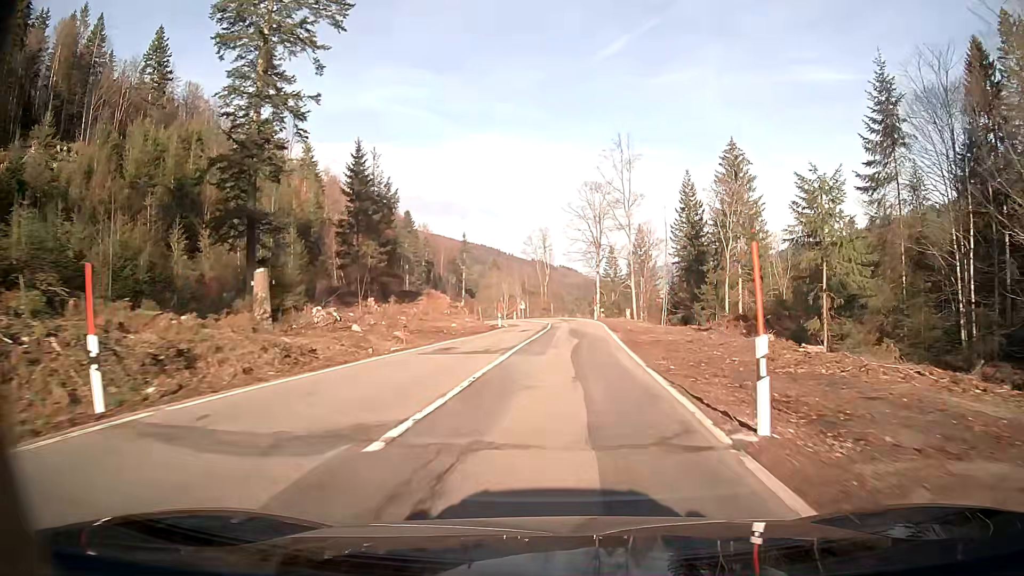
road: secondary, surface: asphalt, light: Day
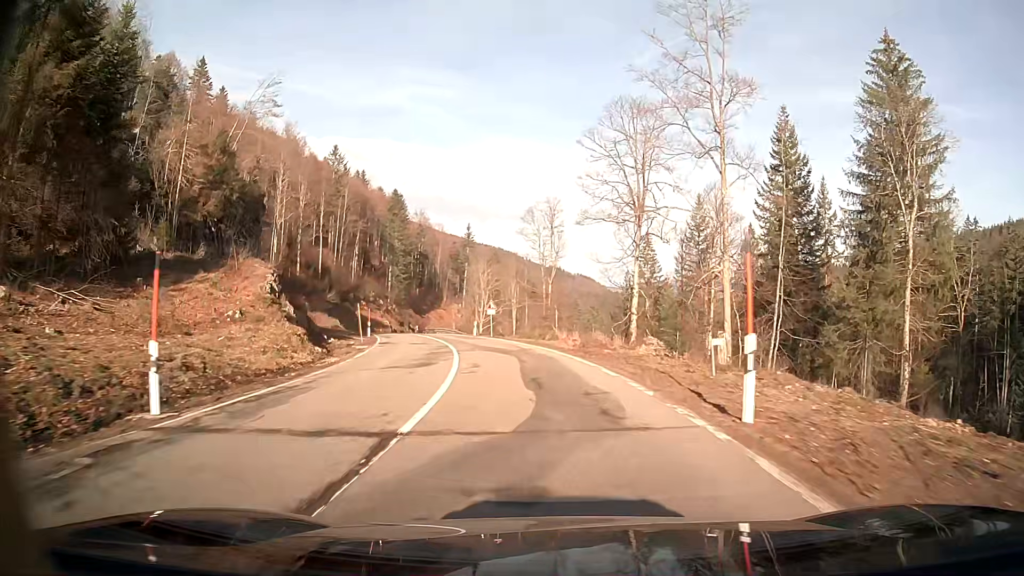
(+0.1, +49.1) m; -4°
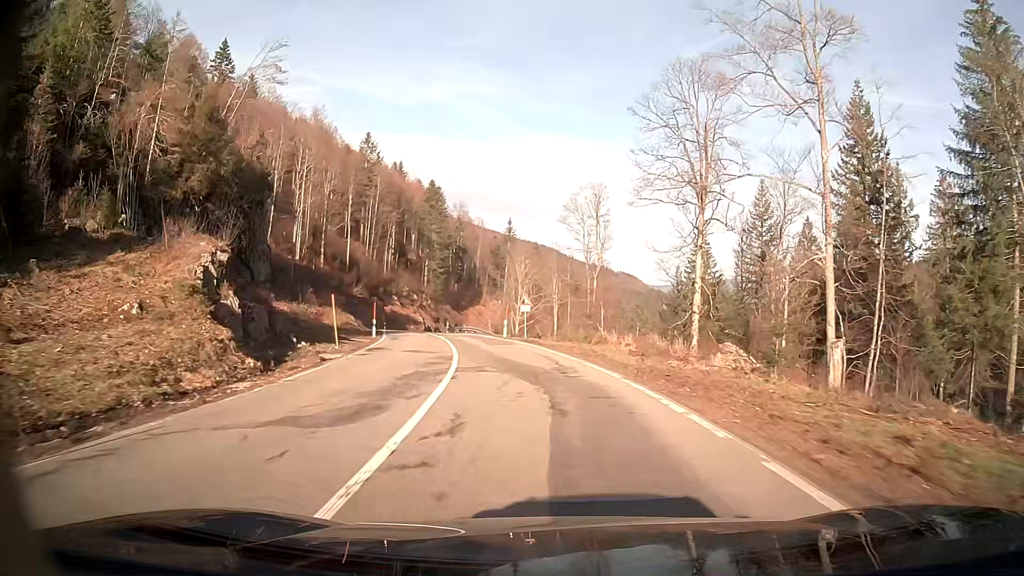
(-0.3, +9.7) m; -3°
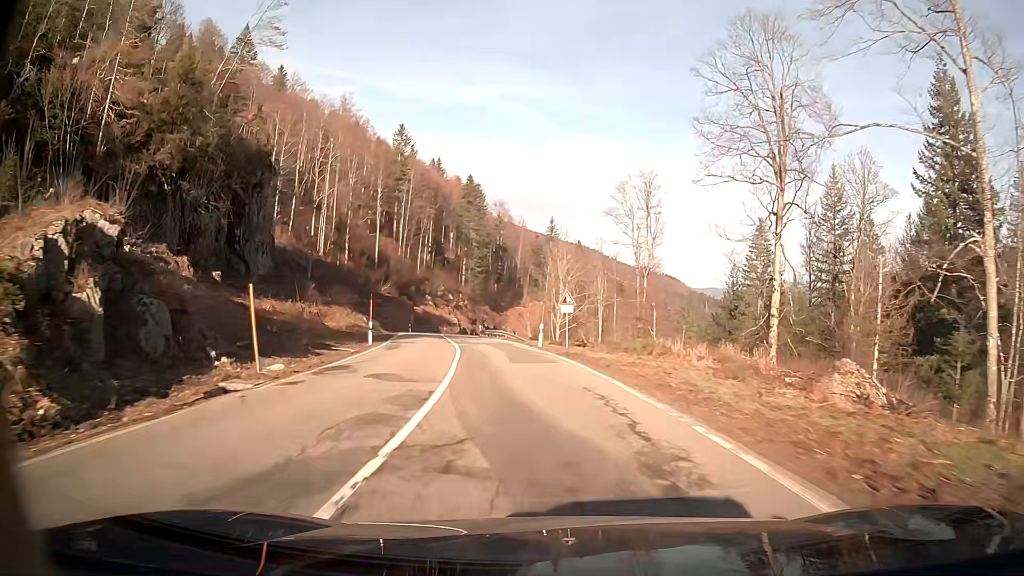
(-0.3, +9.7) m; -3°
